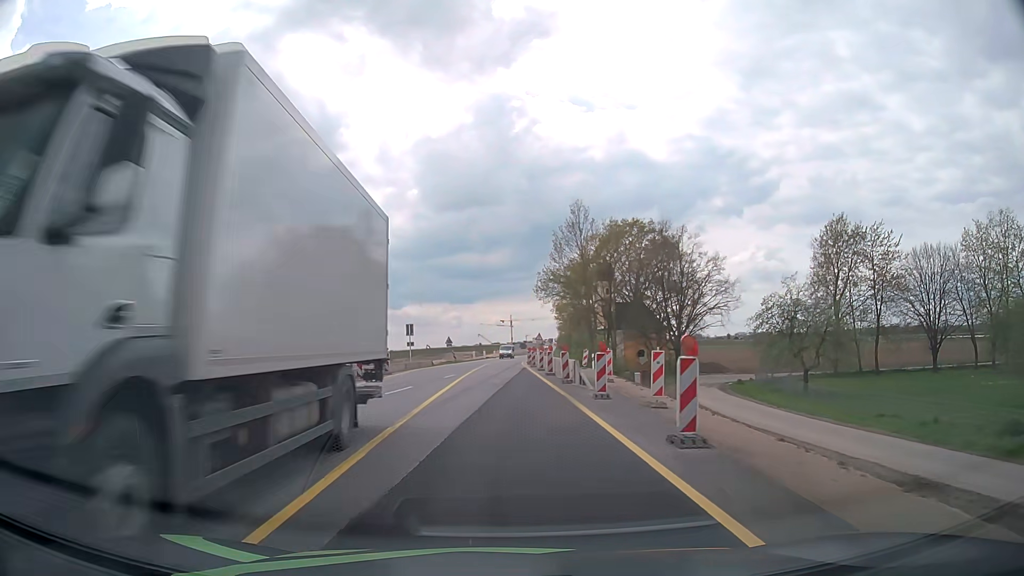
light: Day
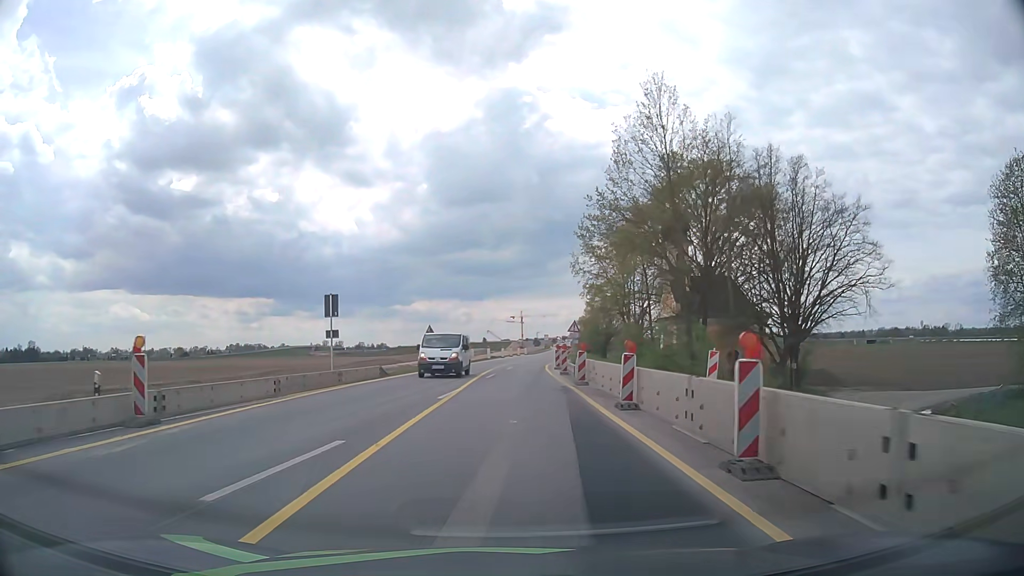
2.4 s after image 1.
(-0.3, +27.0) m; -1°
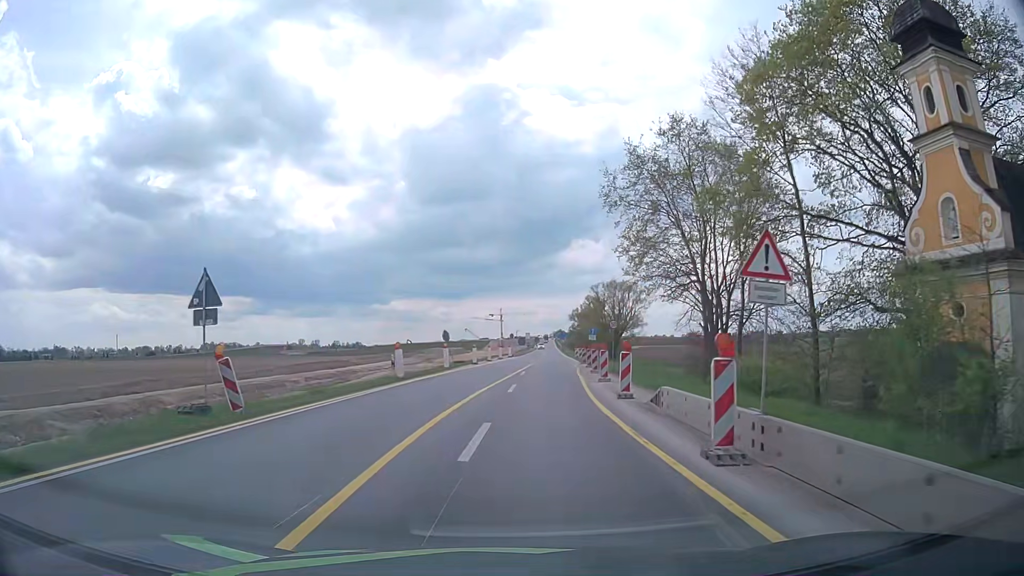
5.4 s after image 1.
(+0.3, +33.8) m; +2°
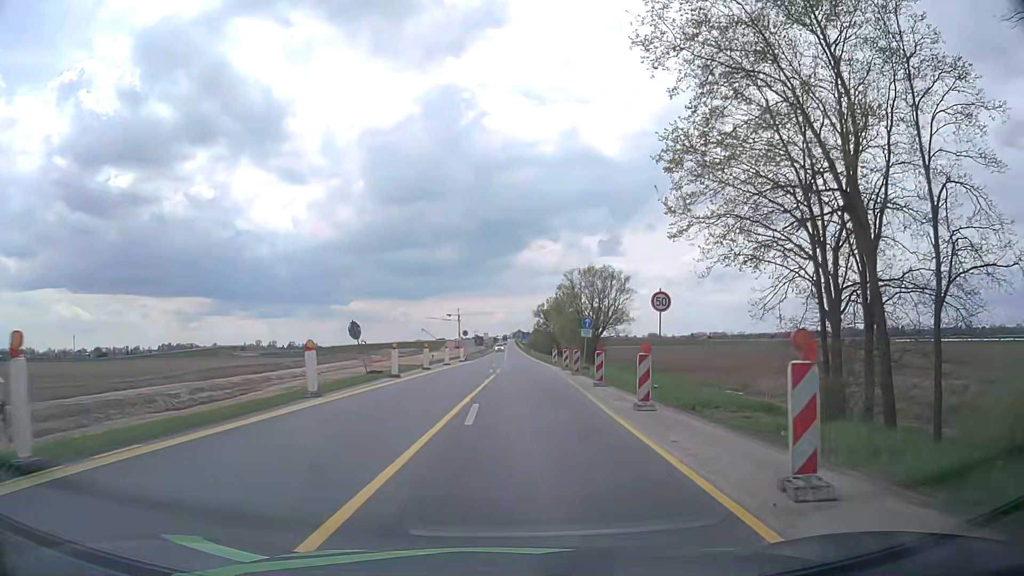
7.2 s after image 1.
(+0.6, +20.4) m; +4°
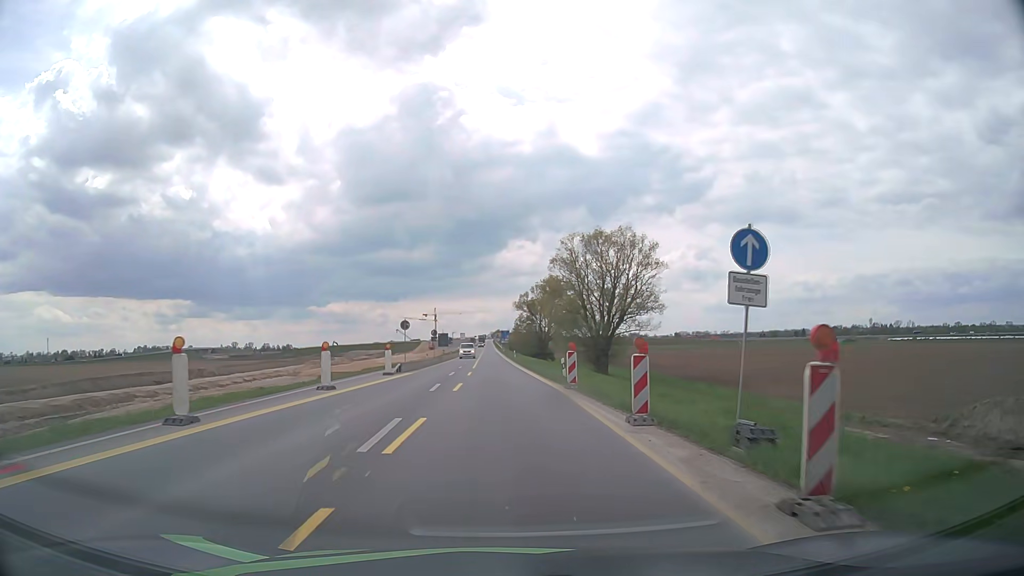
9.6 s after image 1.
(+0.7, +27.4) m; +2°
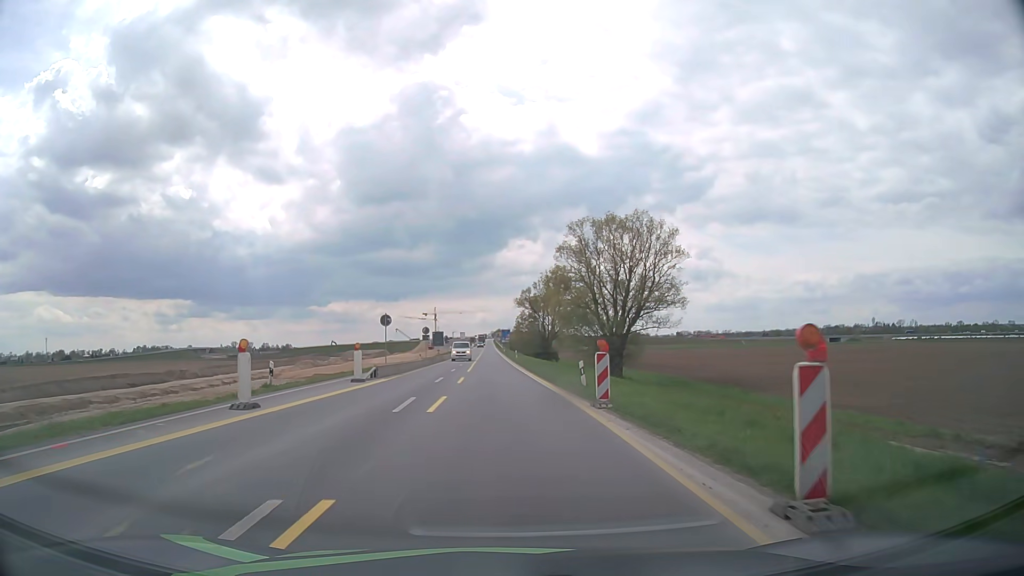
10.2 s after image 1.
(0.0, +6.9) m; 0°
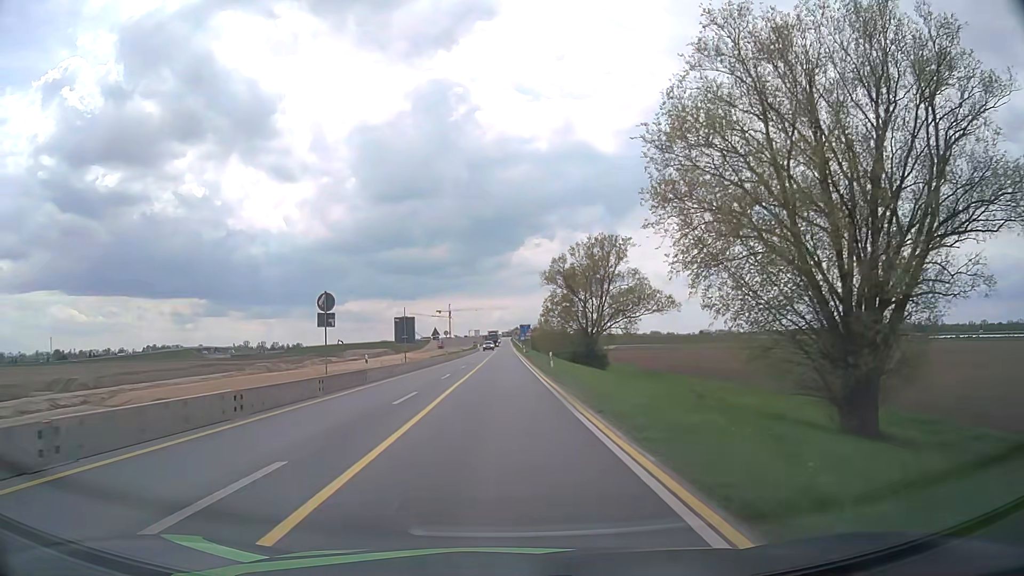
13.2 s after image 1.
(-0.3, +34.5) m; -1°
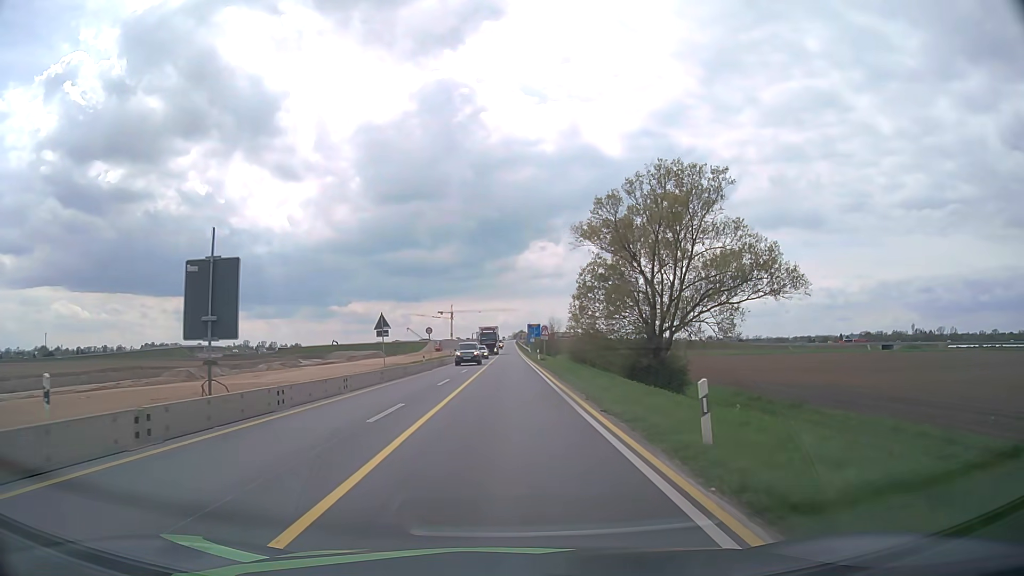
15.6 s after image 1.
(-0.2, +27.9) m; -1°
(0, +10) (0, +20) (0, +30) (0, +40) (0, +50) (0, +60) (+1, +70) (+1, +80) (+1, +90) (+1, +100) m
